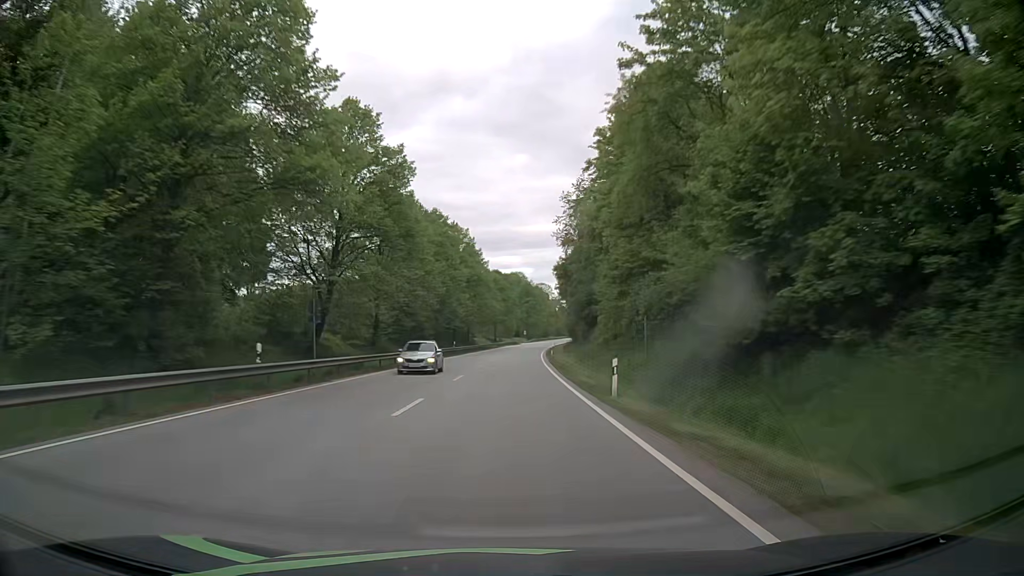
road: primary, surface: asphalt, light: Day
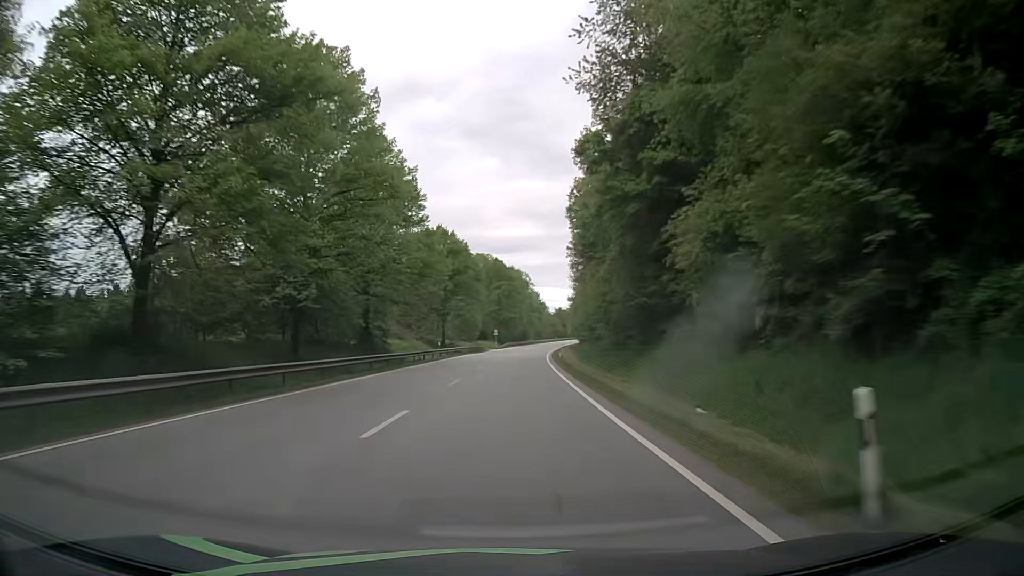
(+1.5, +63.1) m; +3°
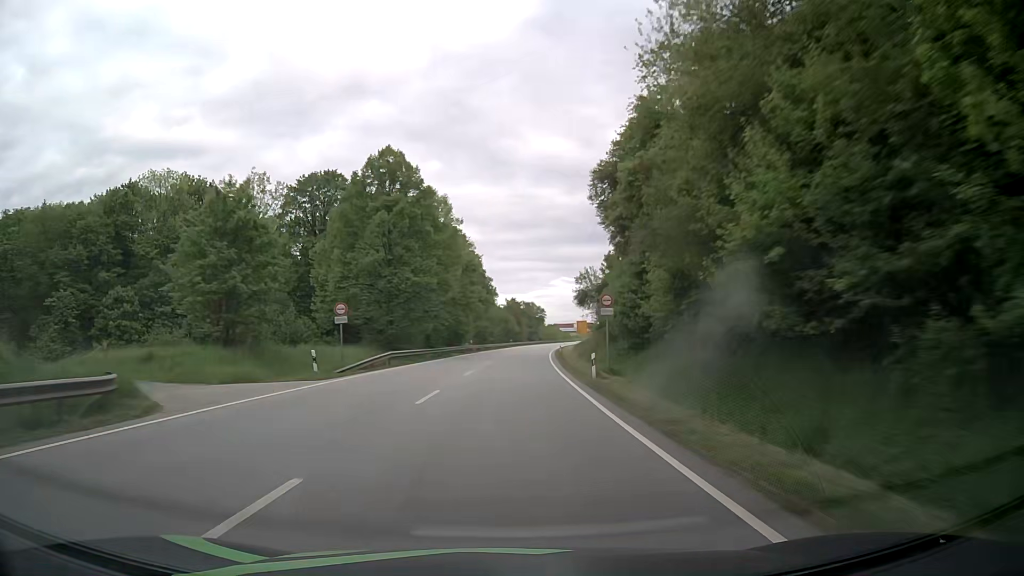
(+3.2, +78.7) m; +5°
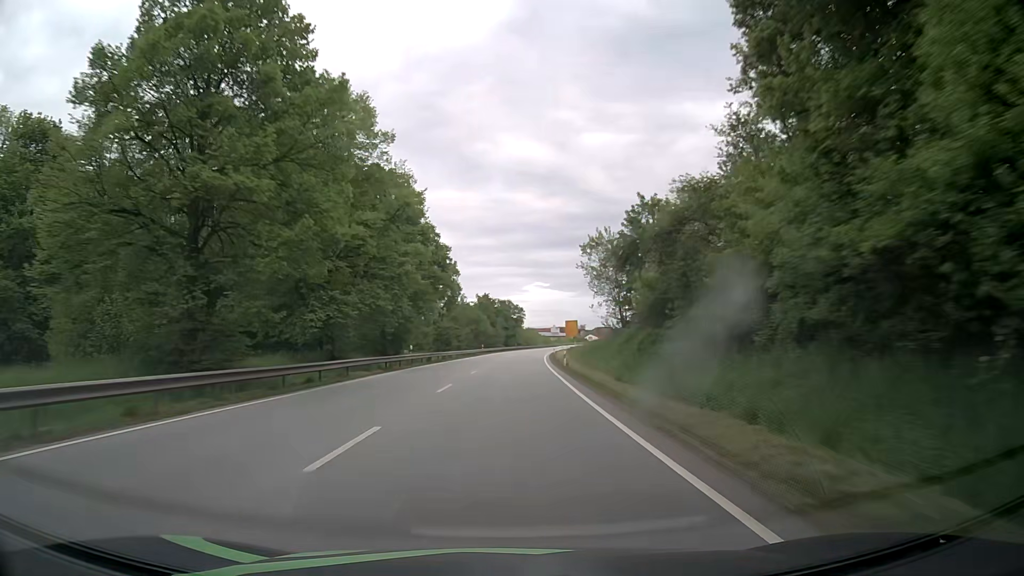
(+0.5, +31.6) m; +2°
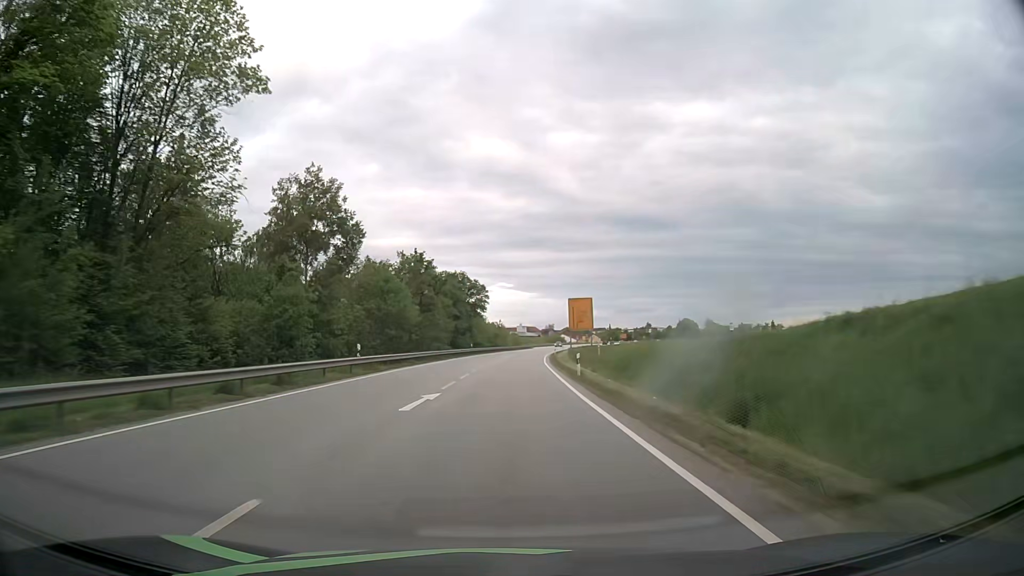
(+1.8, +63.1) m; +3°
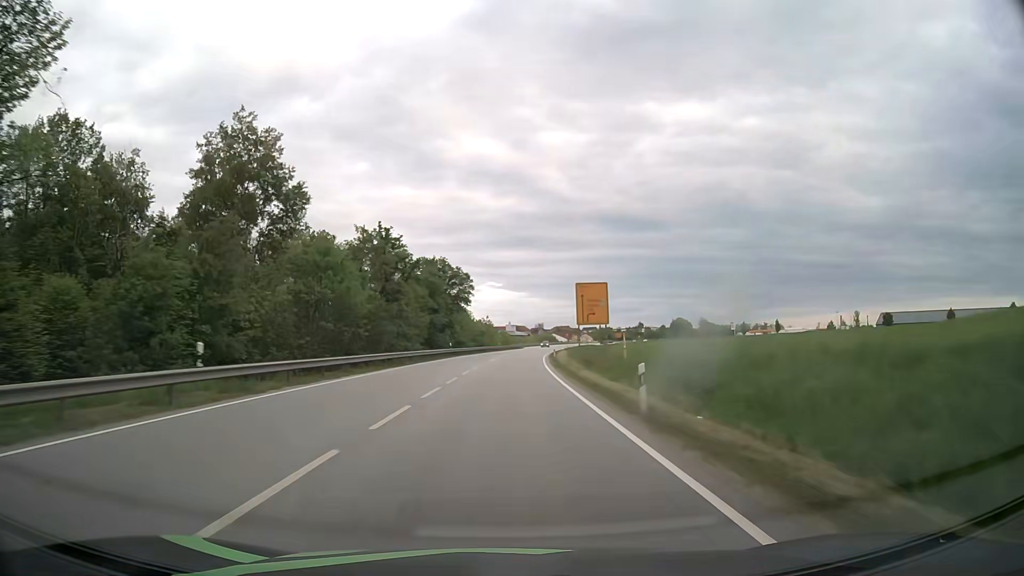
(+0.1, +15.8) m; +1°
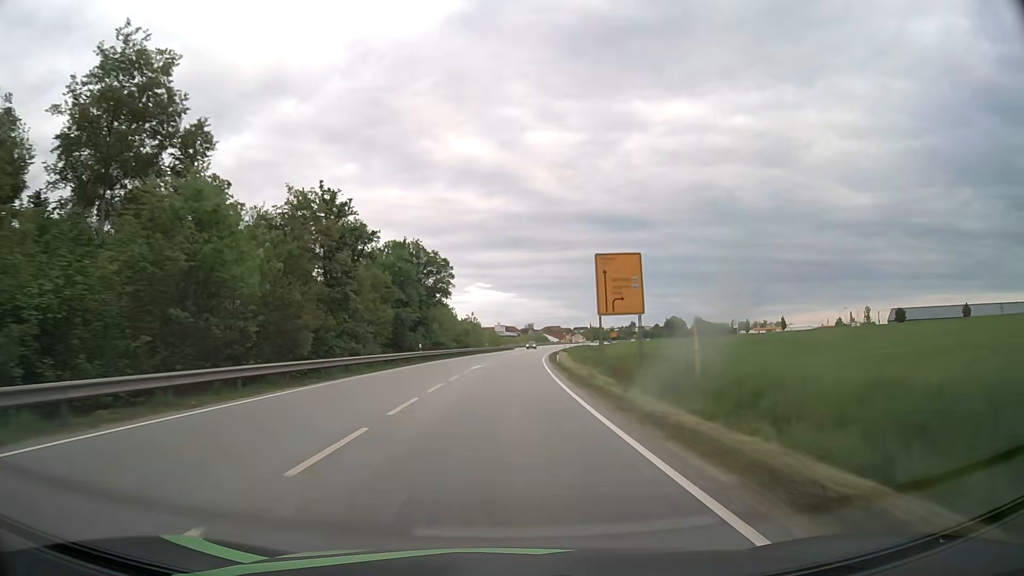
(+0.1, +15.8) m; +1°
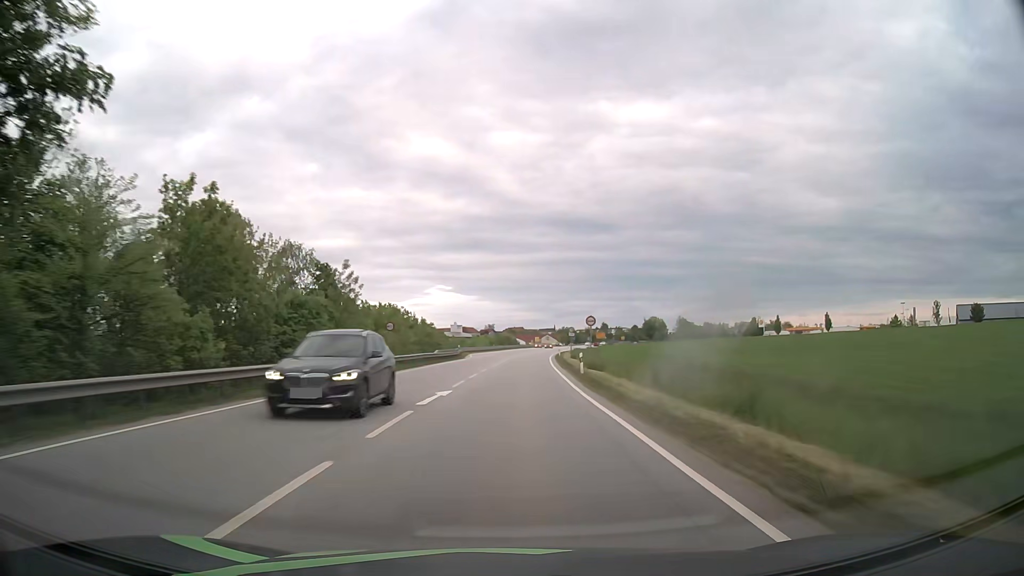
(+1.6, +63.1) m; +3°
(0, +10) (0, +20) (+1, +30) (+1, +40) (+2, +50) (+2, +60) (+3, +70) (+4, +80) (+4, +90) (+5, +100) m
